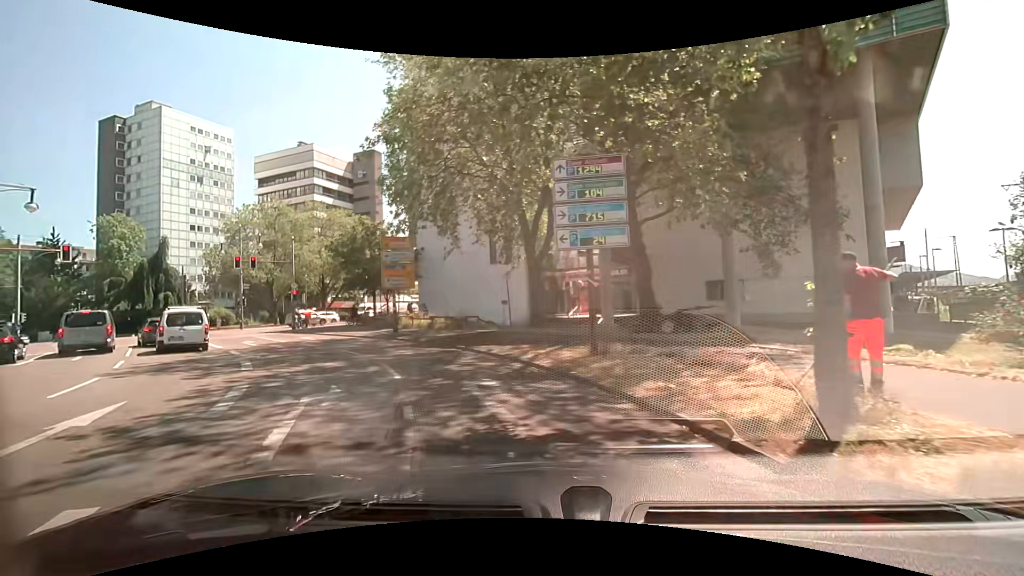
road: secondary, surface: asphalt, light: Day
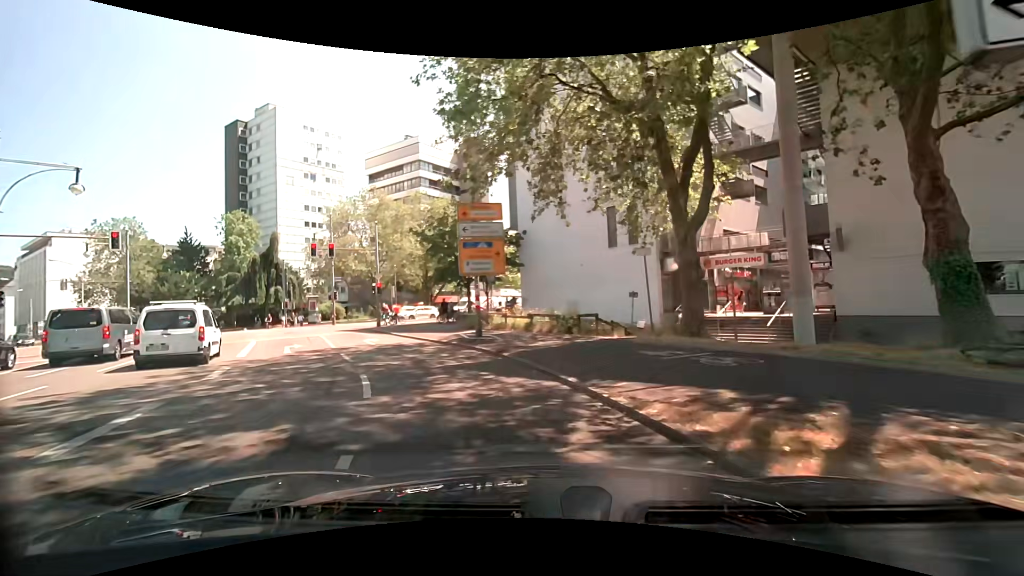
(-0.8, +8.5) m; -12°
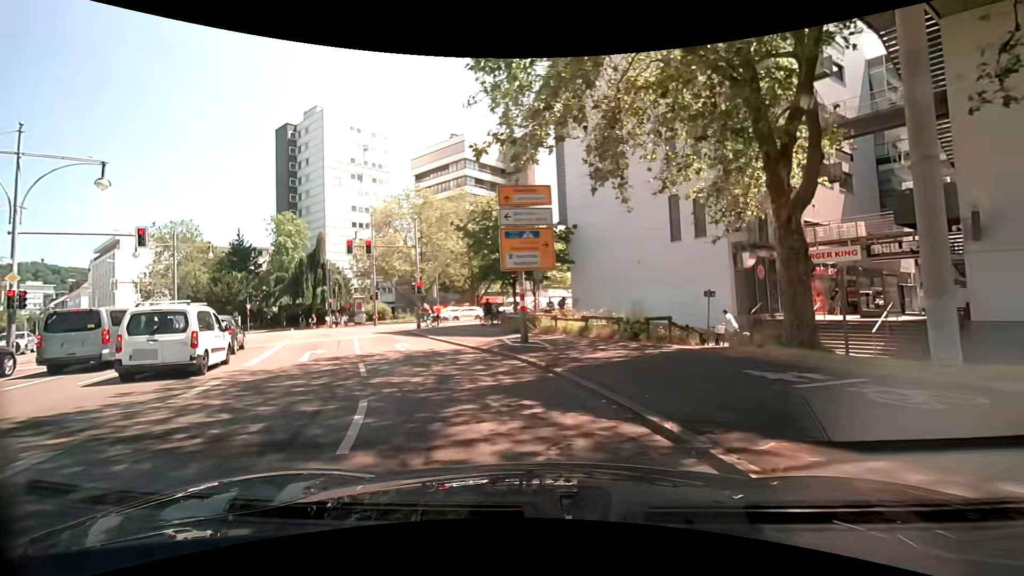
(-0.1, +3.0) m; -5°
